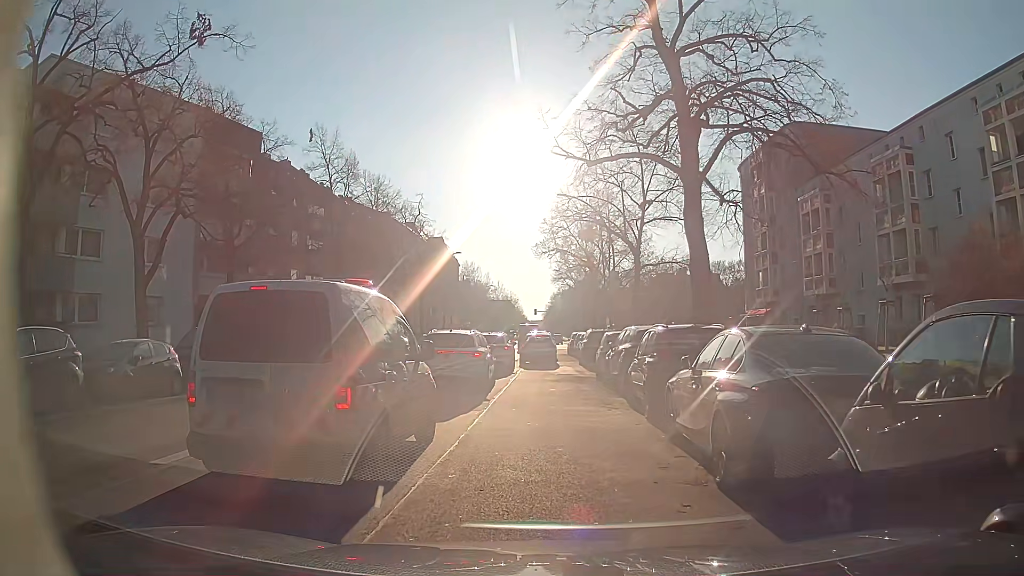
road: secondary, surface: asphalt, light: Day
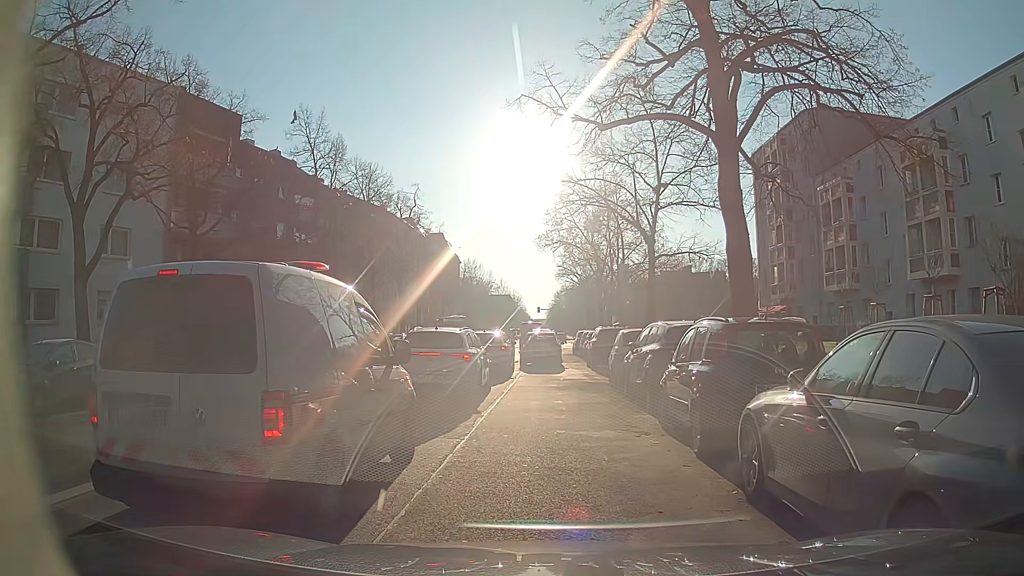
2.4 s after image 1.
(-0.2, +3.2) m; -3°
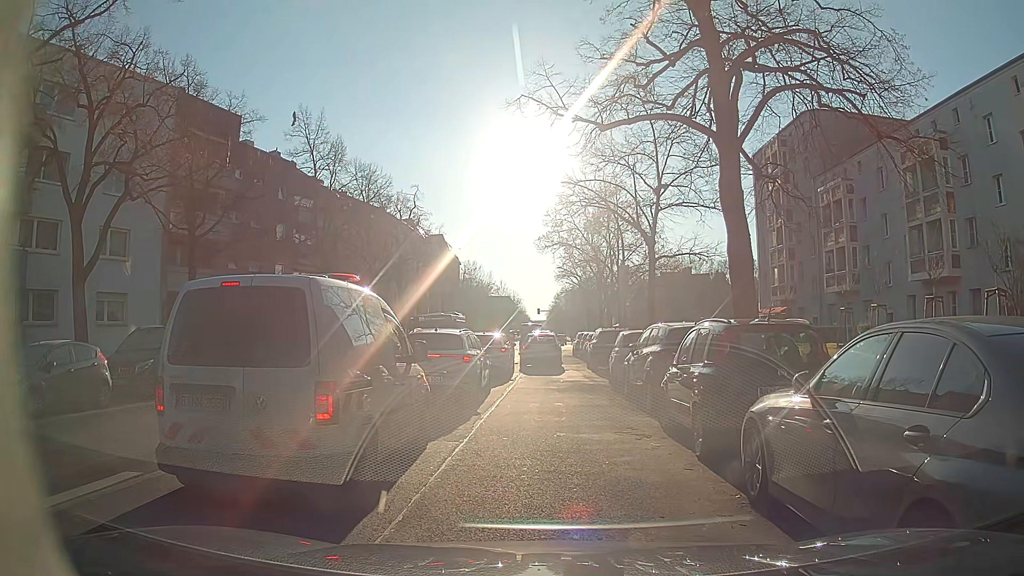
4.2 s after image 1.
(0.0, +0.1) m; 0°
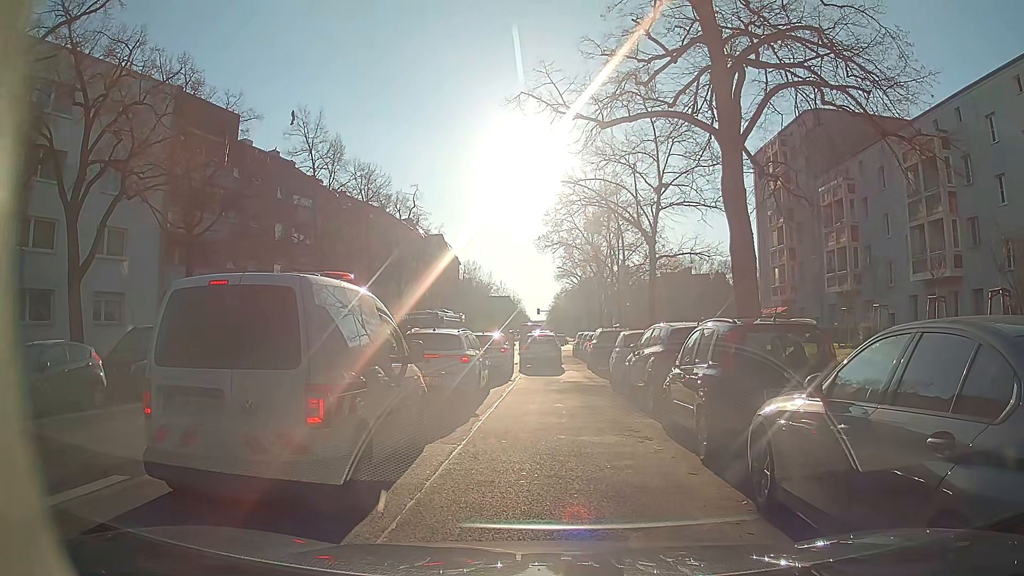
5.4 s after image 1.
(0.0, +0.2) m; 0°
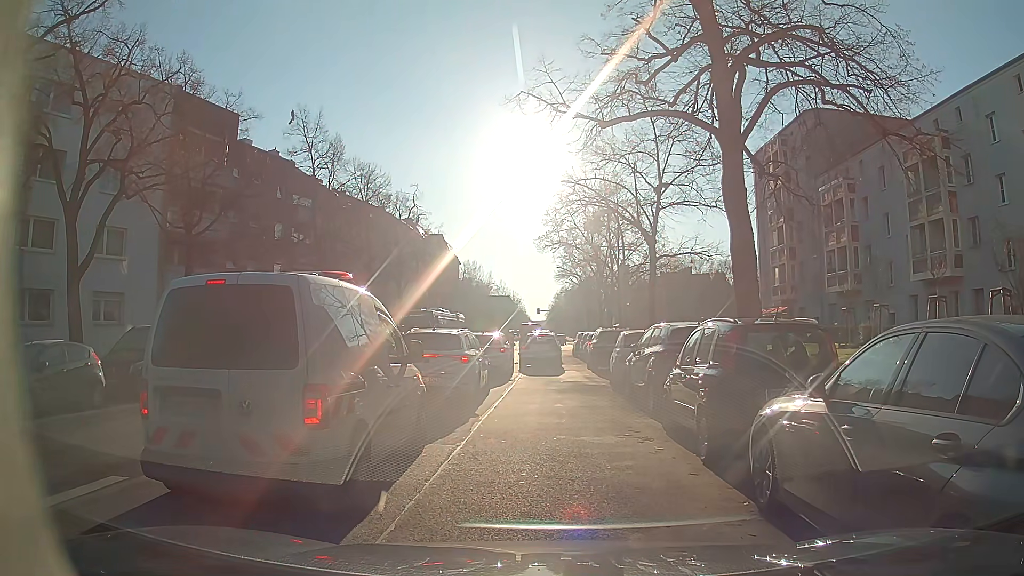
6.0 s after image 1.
(0.0, +0.1) m; 0°
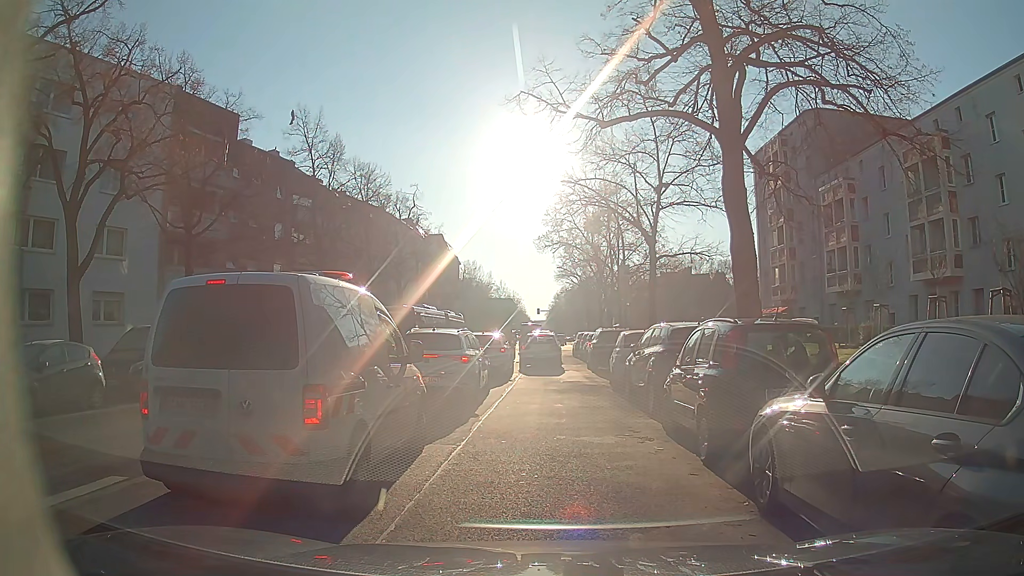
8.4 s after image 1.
(0.0, +0.1) m; 0°
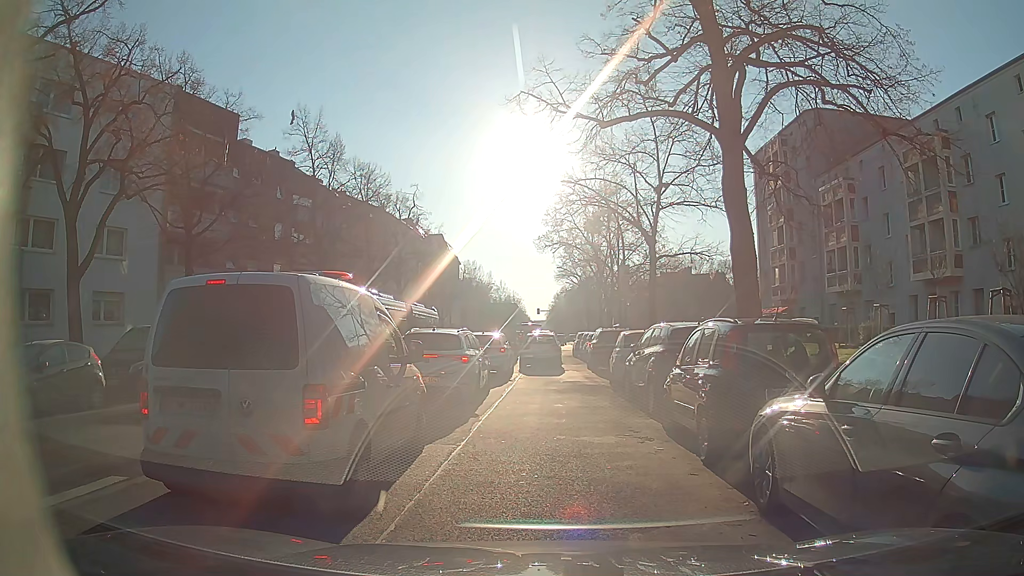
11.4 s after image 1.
(0.0, 0.0) m; 0°
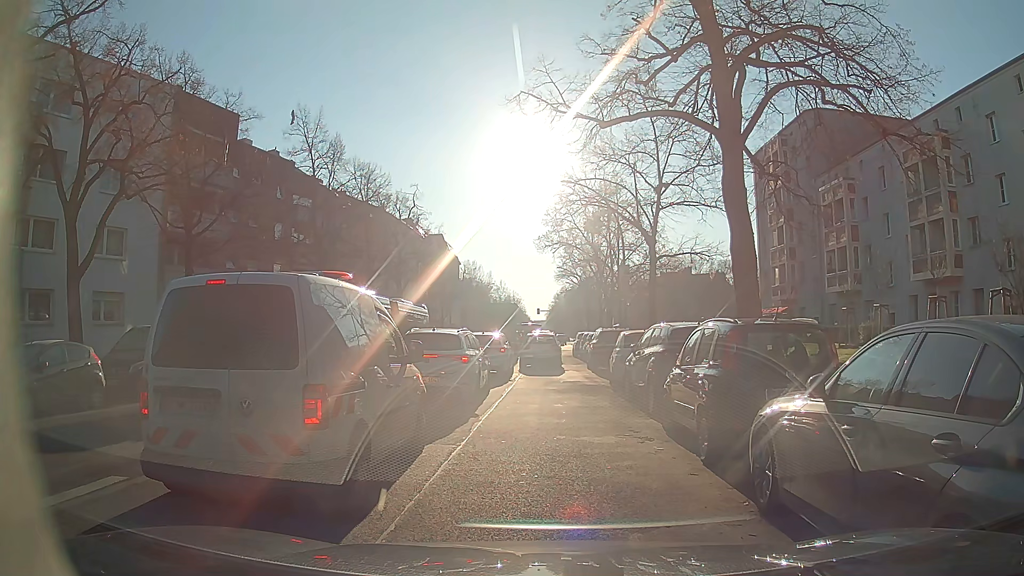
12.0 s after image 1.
(0.0, 0.0) m; 0°
